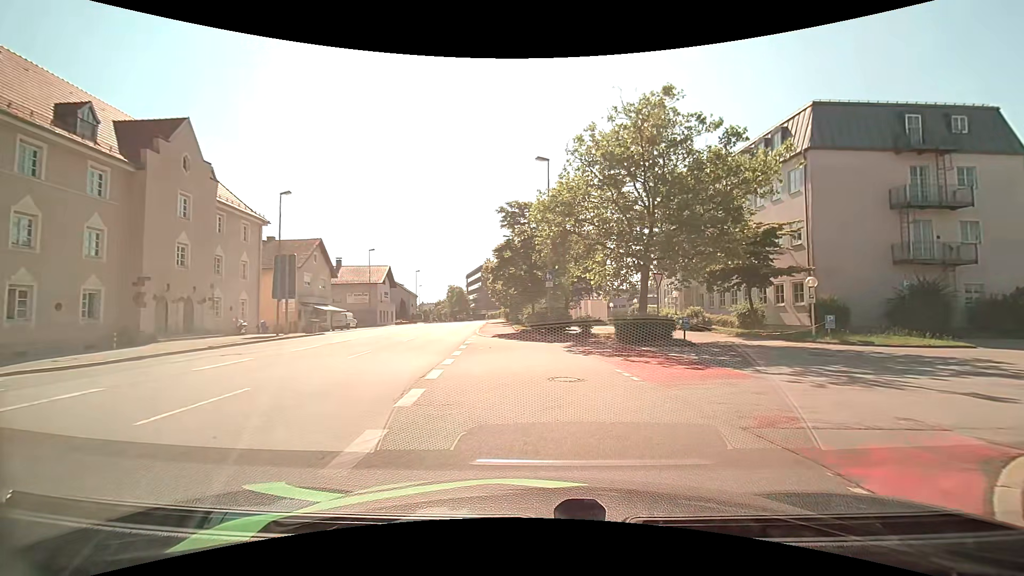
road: service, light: Day
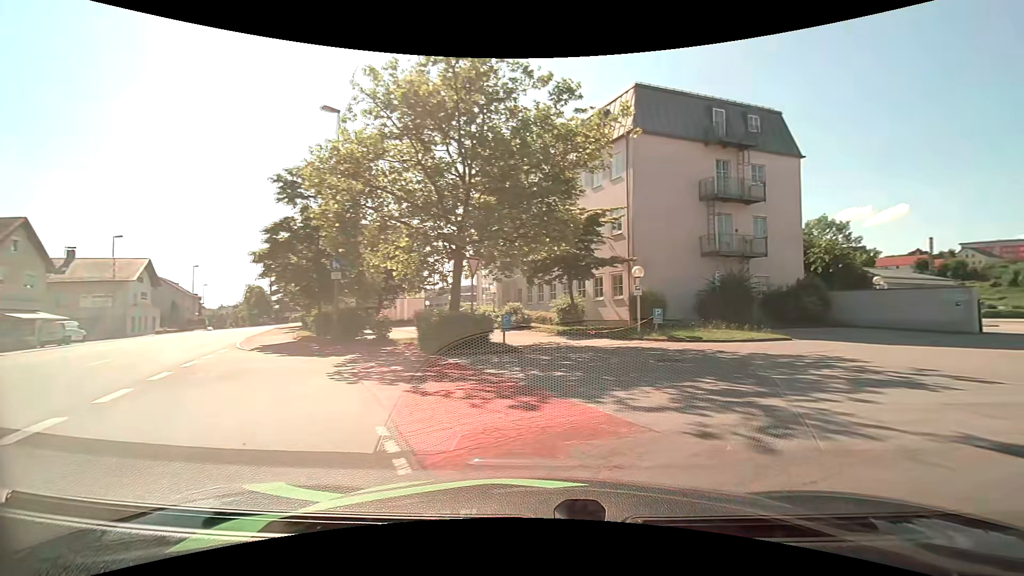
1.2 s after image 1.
(+0.9, +5.9) m; +21°
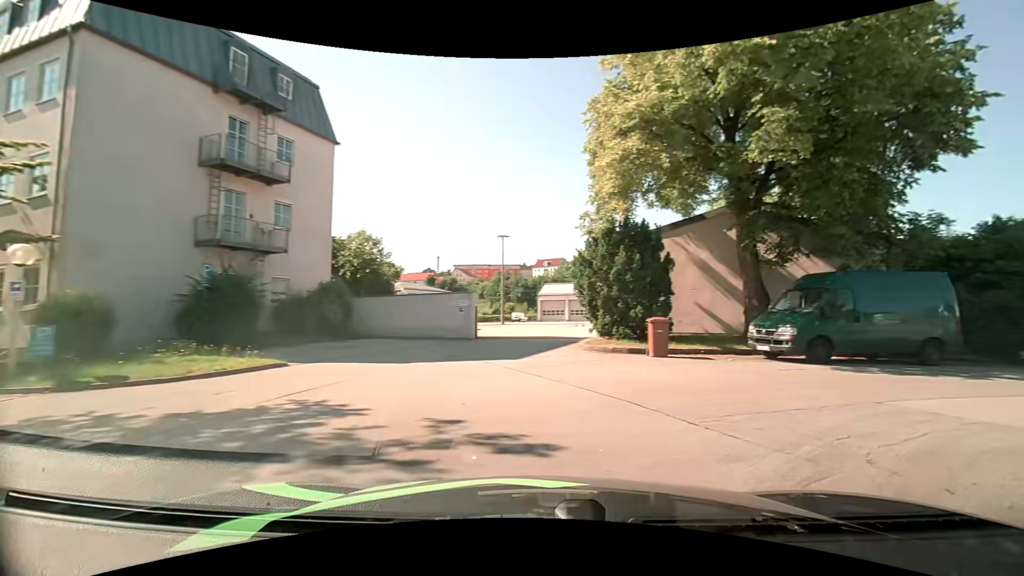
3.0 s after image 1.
(+2.8, +7.2) m; +46°
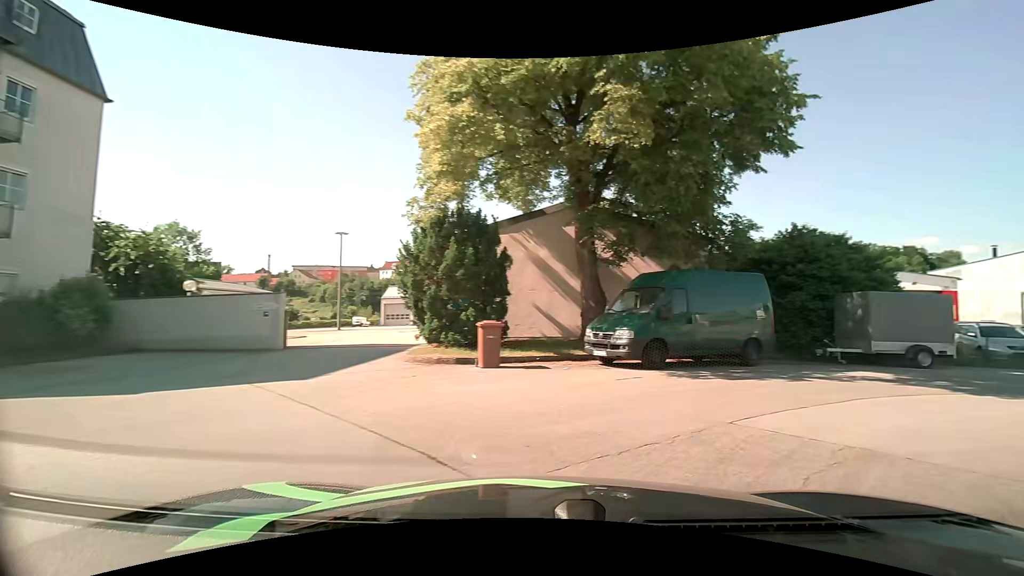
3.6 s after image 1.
(+0.5, +2.6) m; +19°
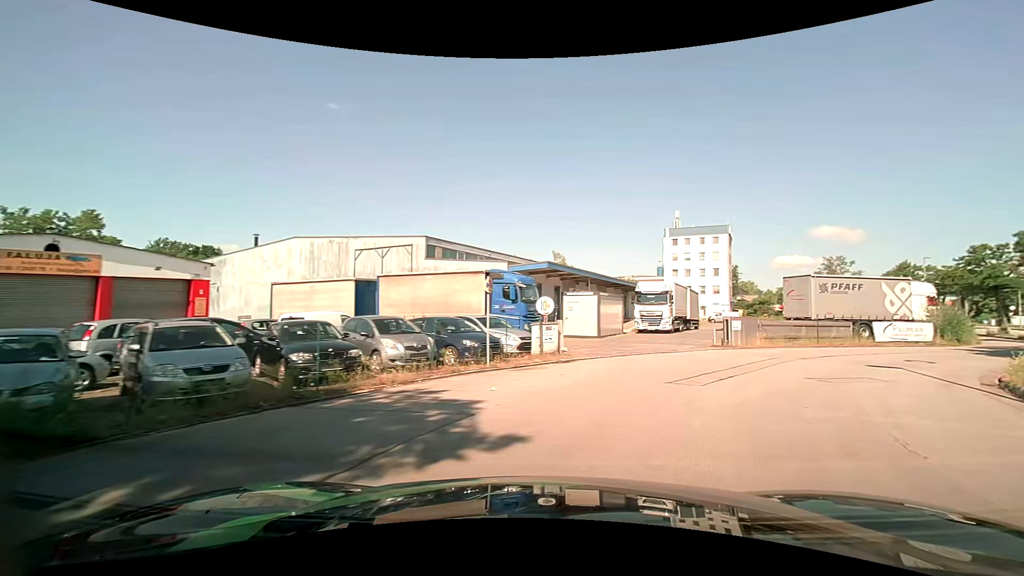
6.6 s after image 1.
(+9.2, +11.9) m; +68°
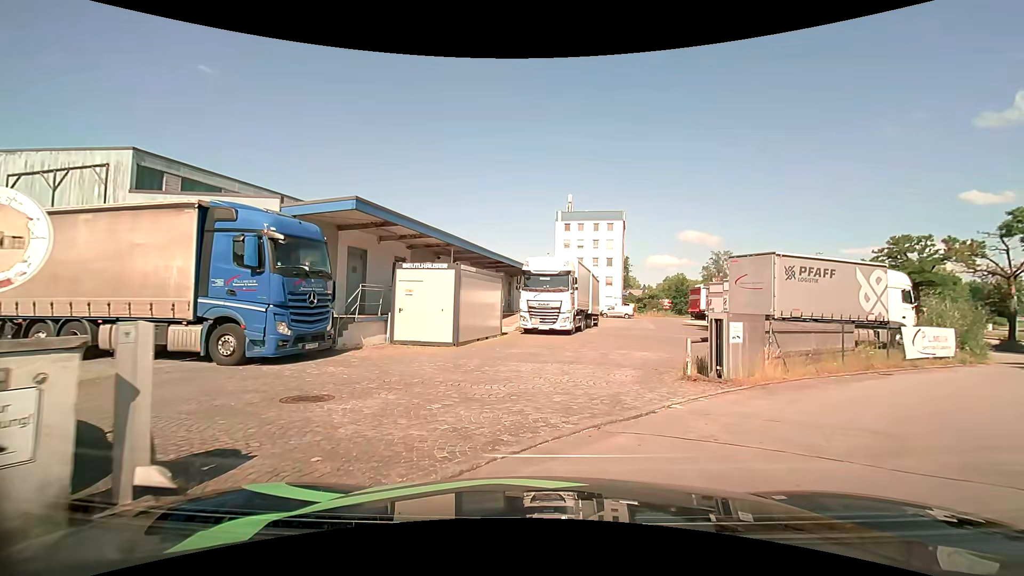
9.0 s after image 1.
(+2.4, +13.5) m; +14°
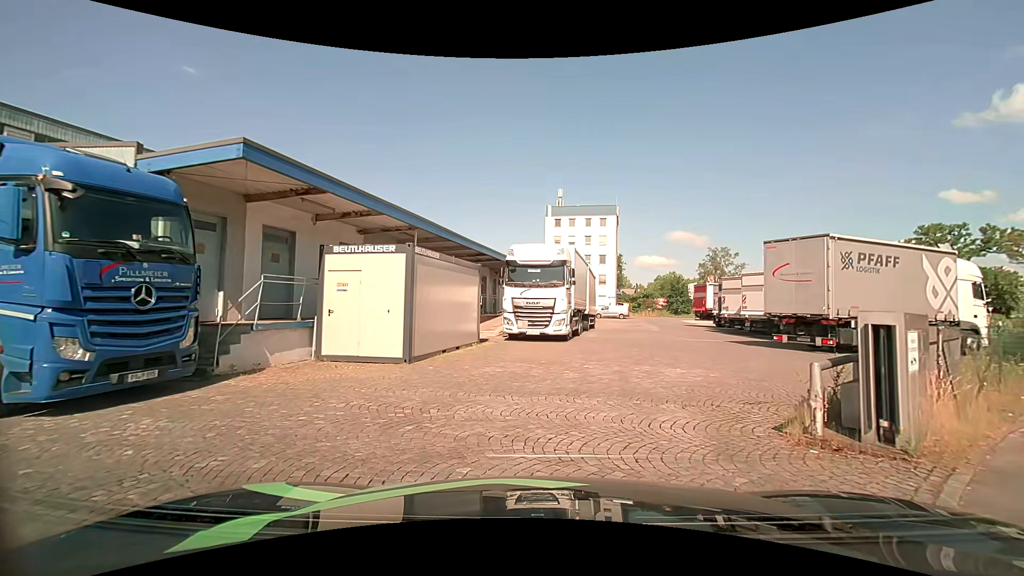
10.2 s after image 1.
(0.0, +4.8) m; +2°
